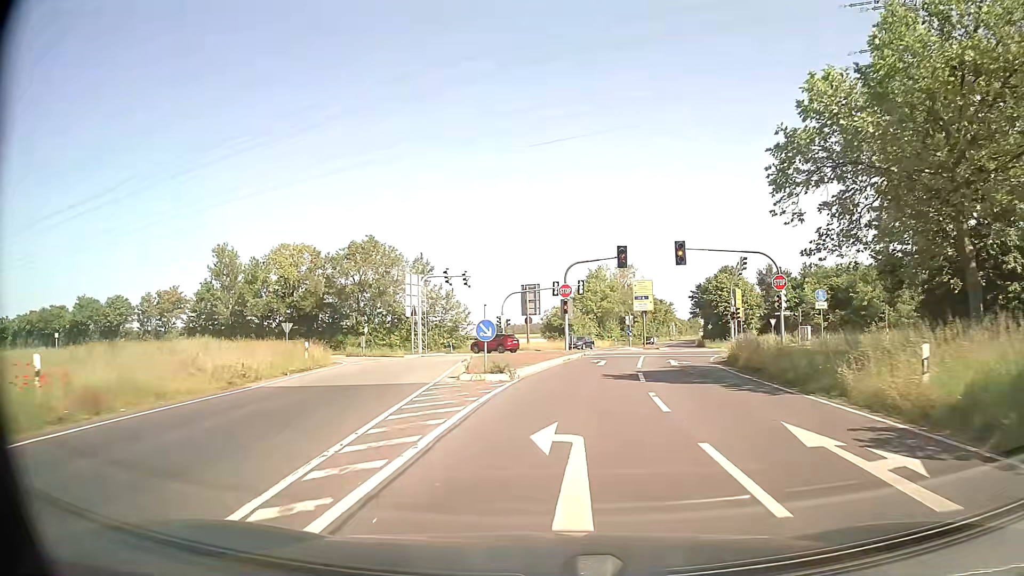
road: secondary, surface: asphalt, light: Day
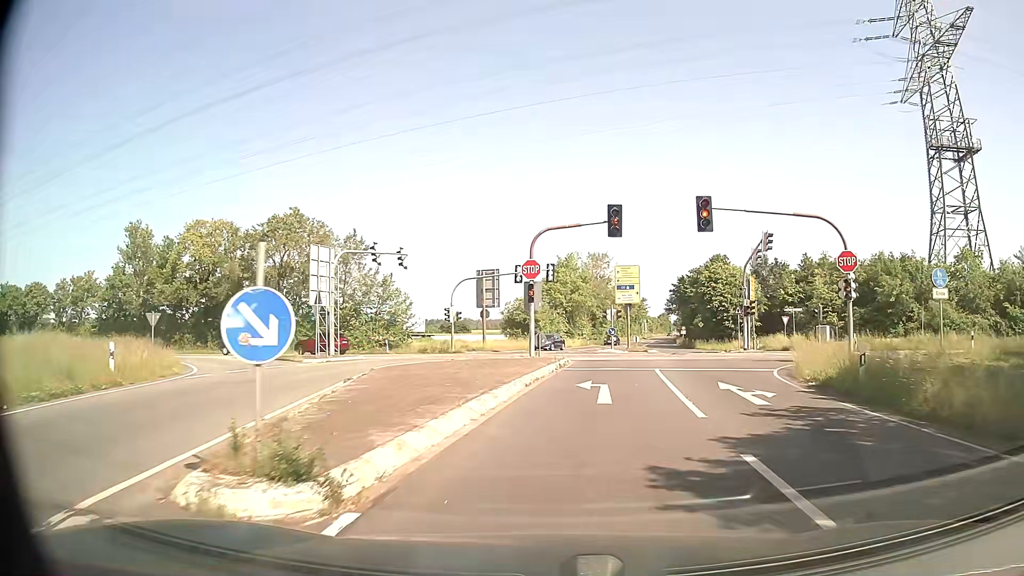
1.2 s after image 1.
(+0.3, +13.0) m; +3°
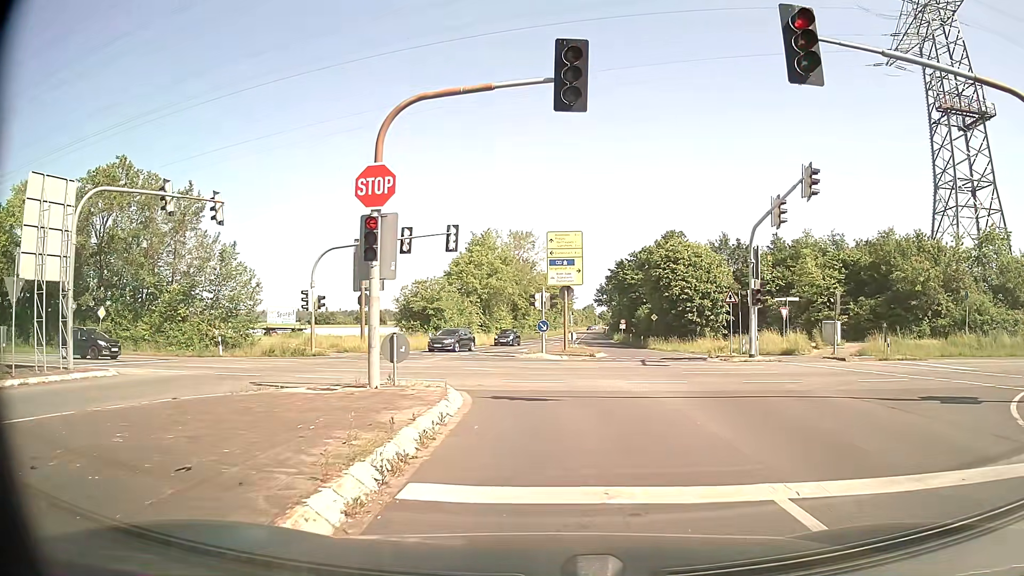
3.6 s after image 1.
(+0.9, +15.8) m; +7°
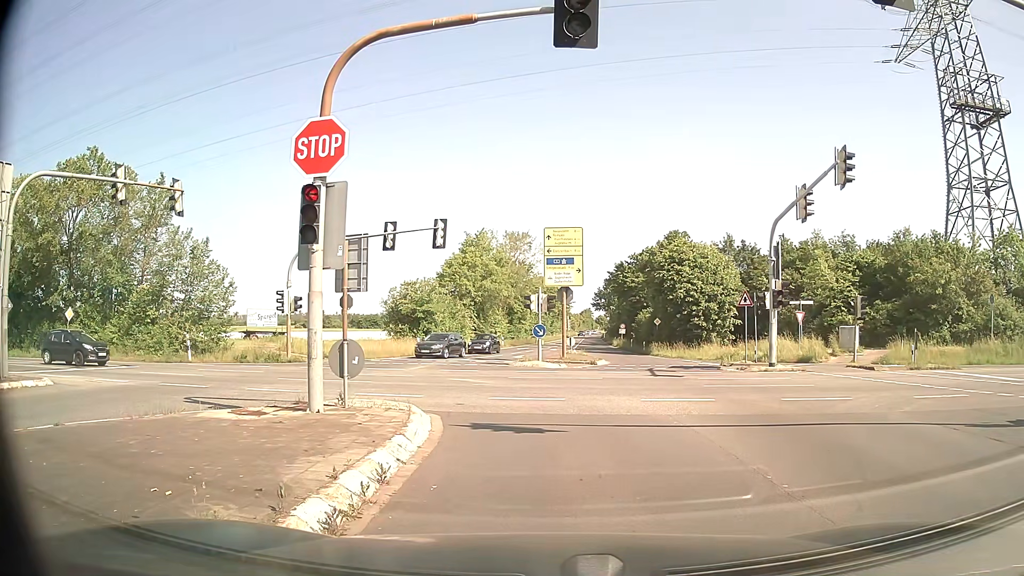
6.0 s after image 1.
(0.0, +2.8) m; +1°
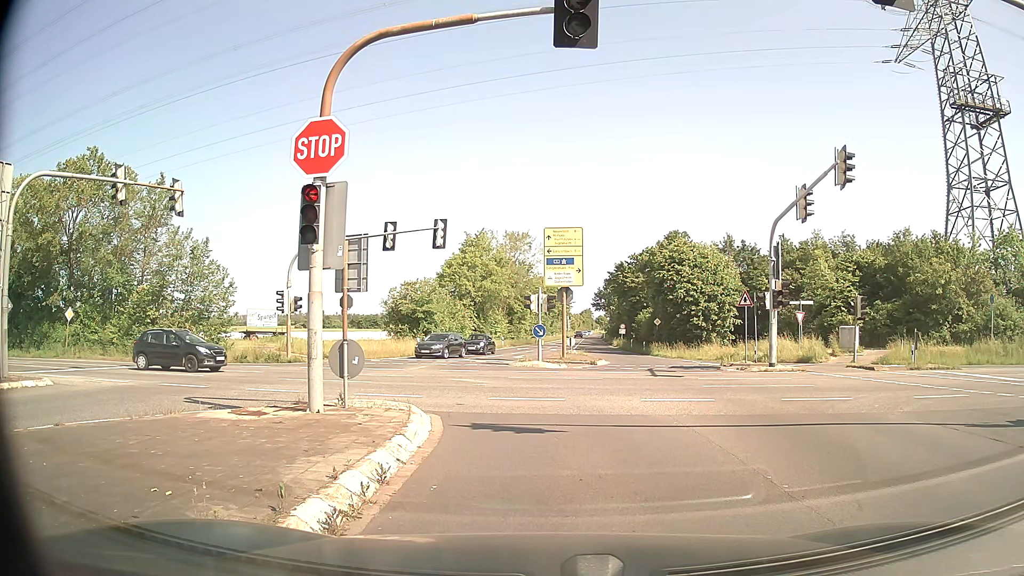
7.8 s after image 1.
(0.0, 0.0) m; 0°
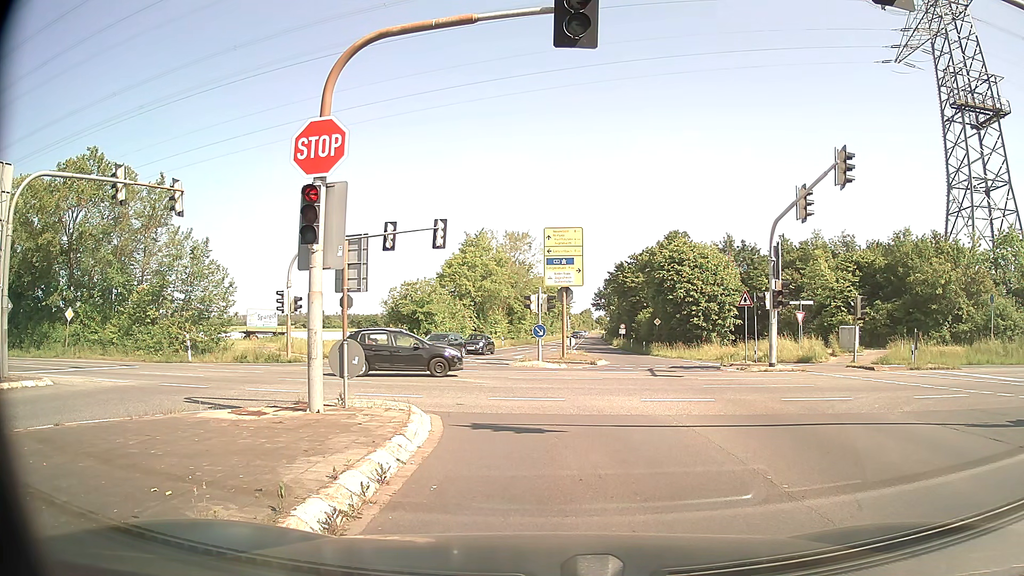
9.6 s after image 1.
(0.0, 0.0) m; 0°
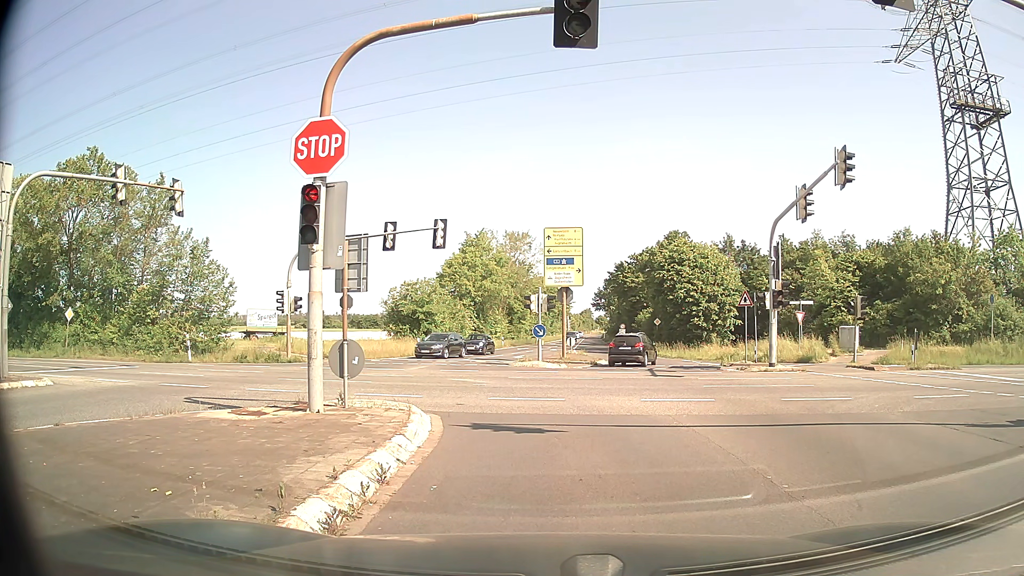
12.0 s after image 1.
(0.0, 0.0) m; 0°
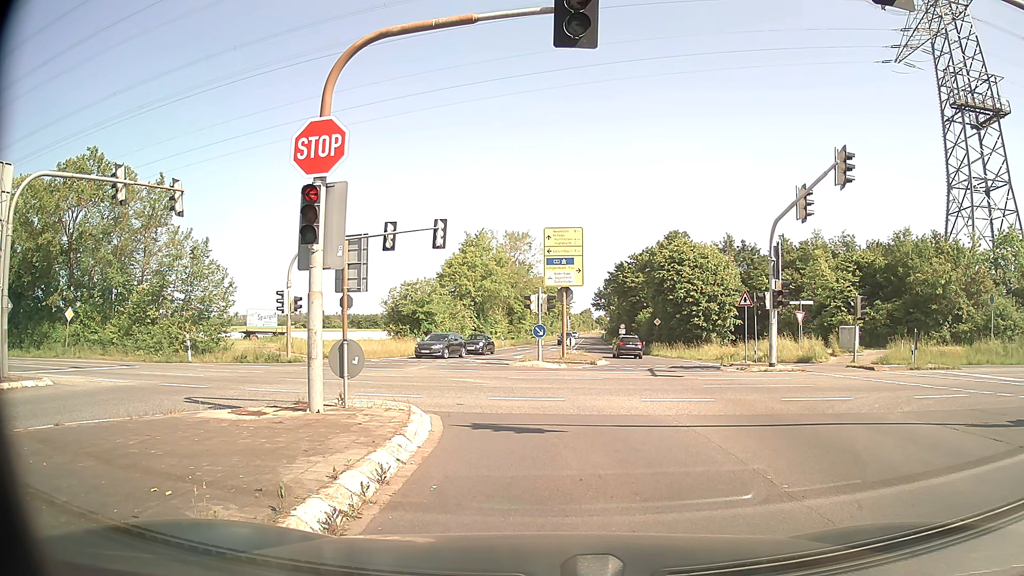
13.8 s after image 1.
(0.0, 0.0) m; 0°
(0, +10) (-4, +19) (-11, +25) (-21, +28) (-31, +30) (-41, +31) (-51, +32) (-61, +33) (-71, +34) (-81, +35) m
